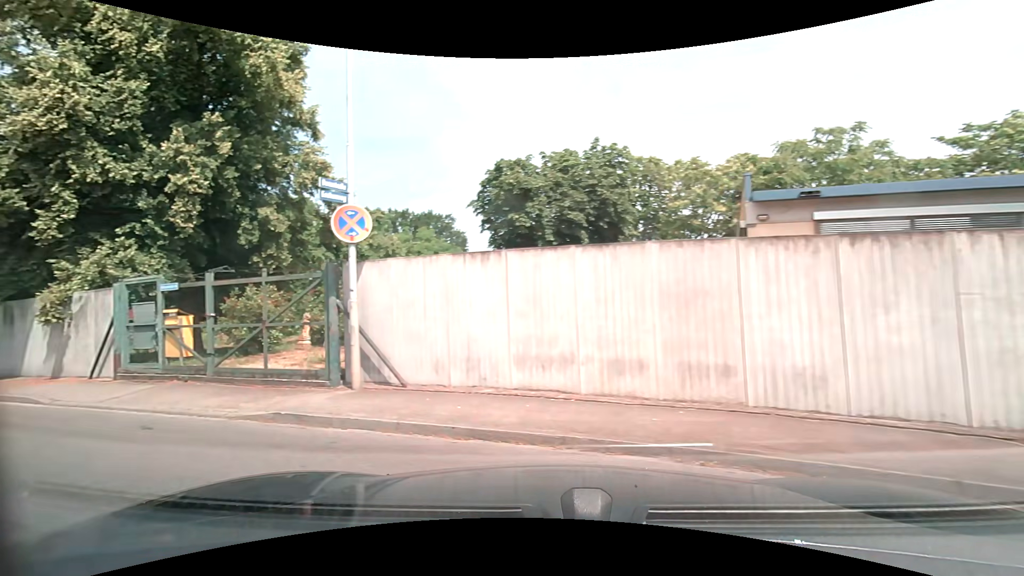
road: residential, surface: asphalt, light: Day
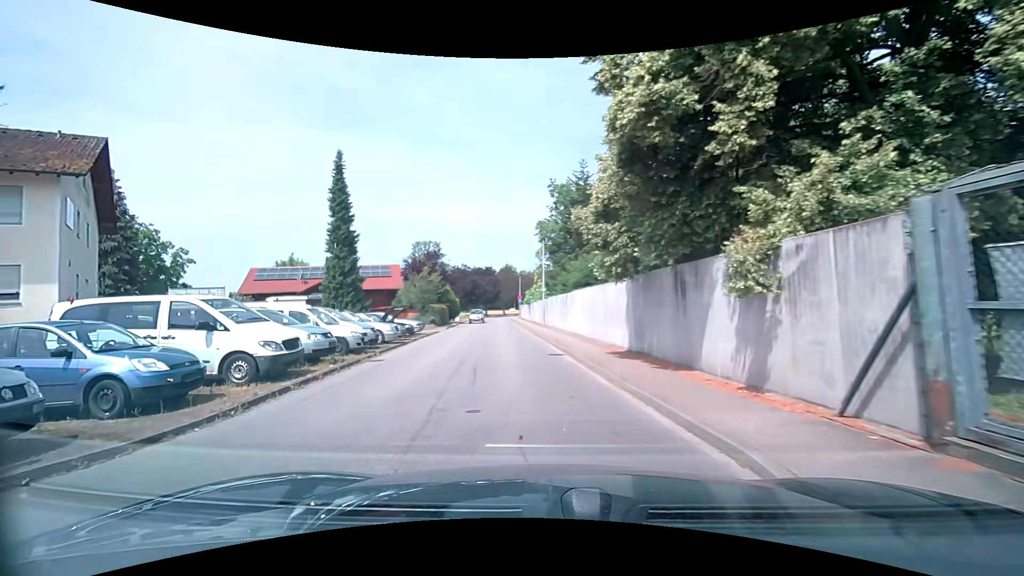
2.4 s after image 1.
(-5.6, +6.7) m; -68°
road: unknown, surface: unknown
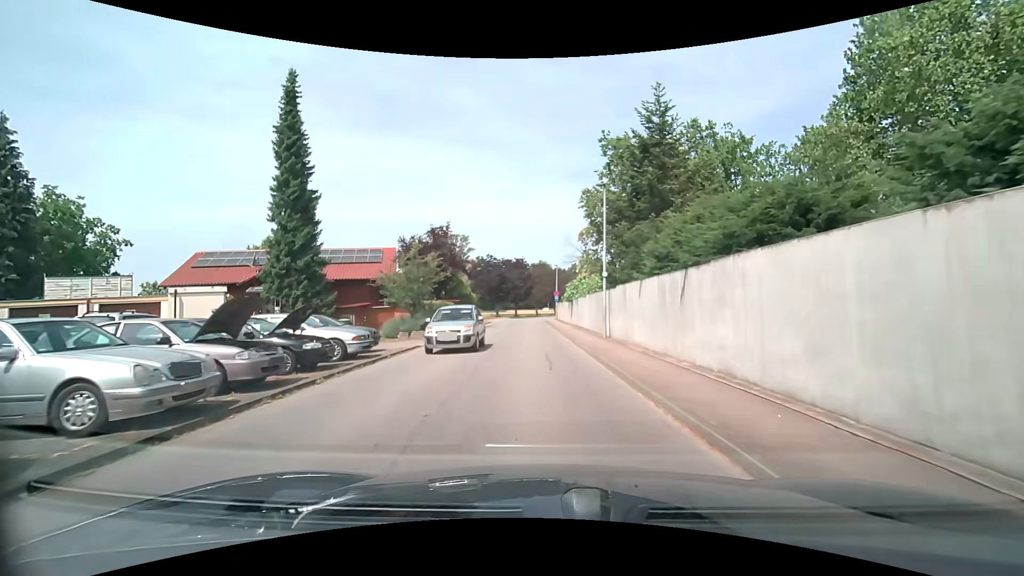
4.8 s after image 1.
(-1.1, +15.3) m; -4°
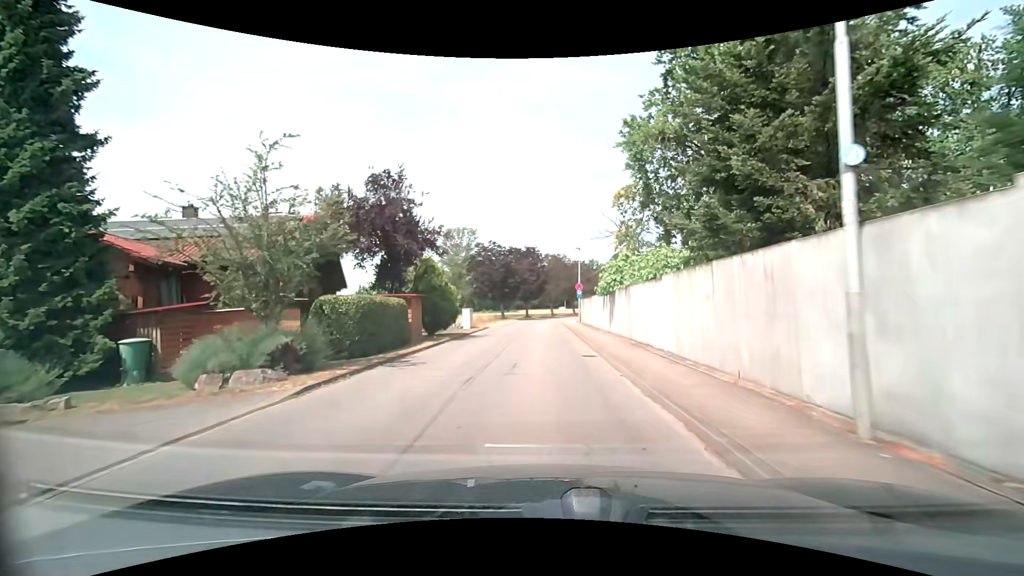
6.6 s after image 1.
(-0.3, +16.1) m; -2°
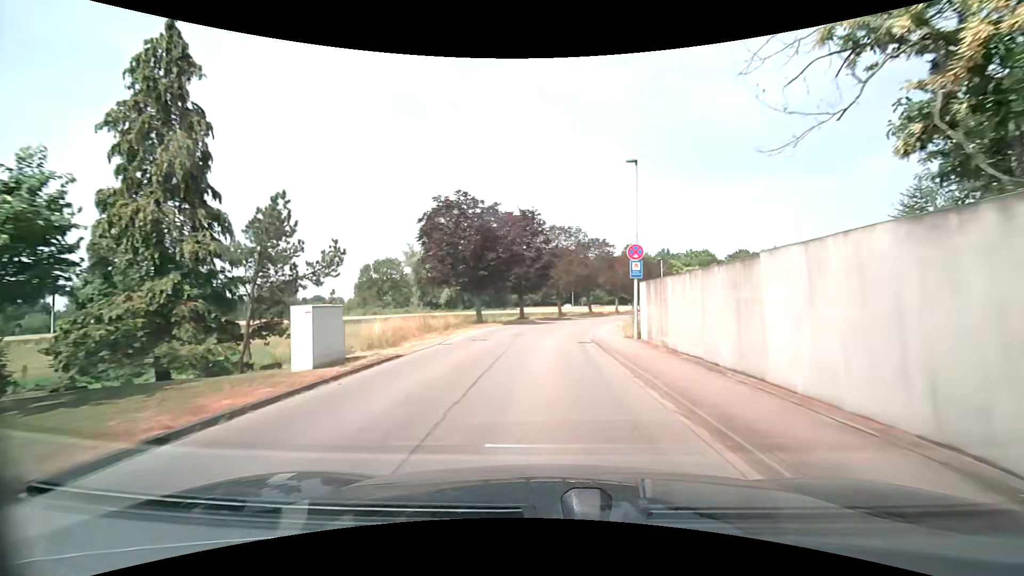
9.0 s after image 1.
(-0.3, +25.7) m; -1°
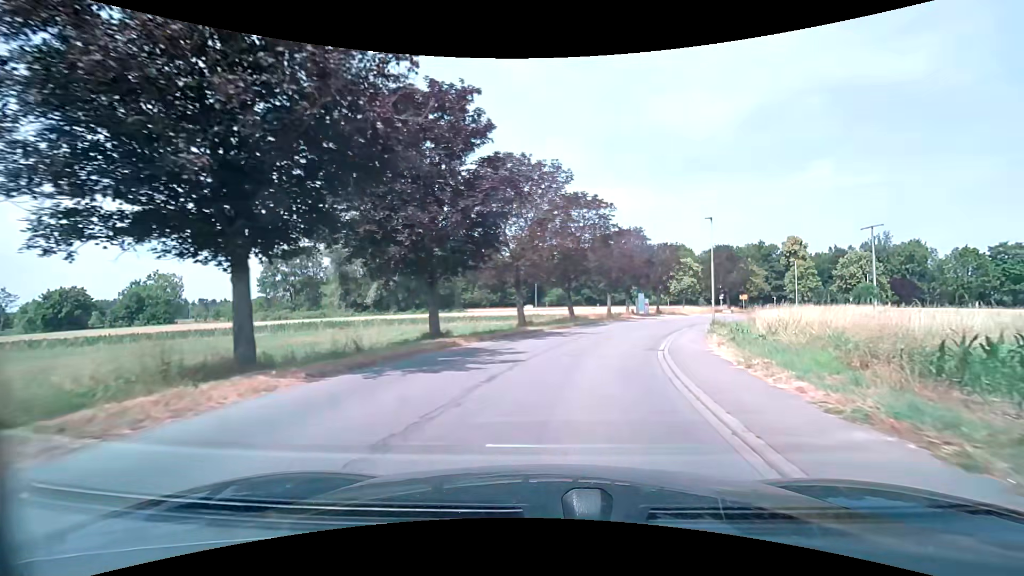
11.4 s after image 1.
(+0.4, +26.1) m; +4°
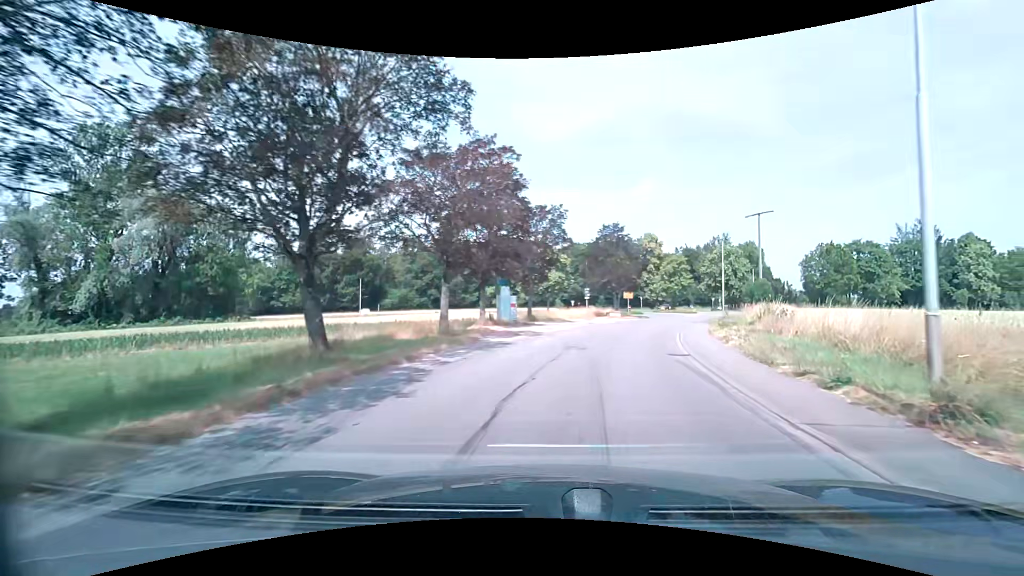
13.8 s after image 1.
(+3.4, +24.9) m; +16°
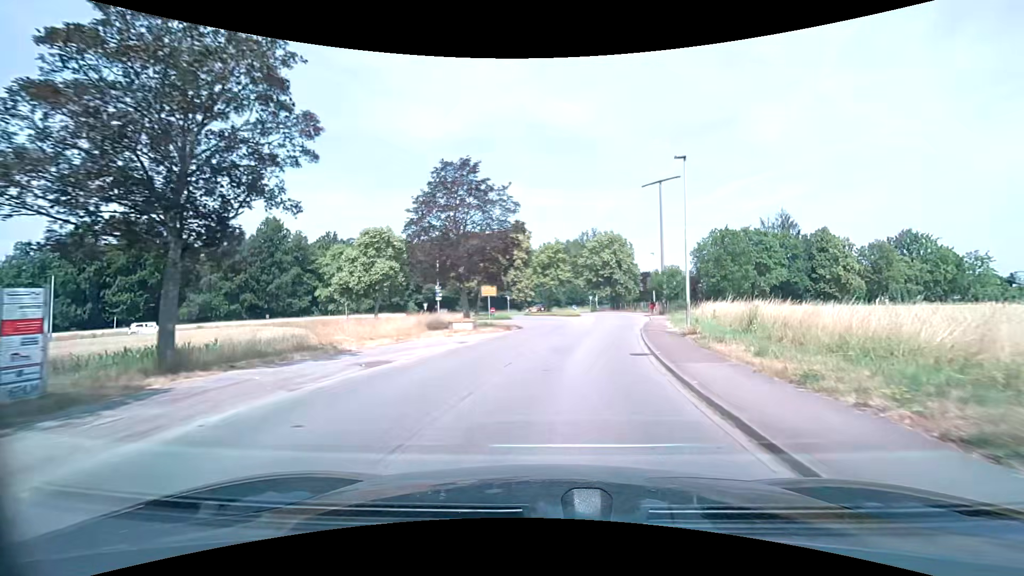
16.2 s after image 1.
(+4.3, +23.9) m; +16°
(0, +10) (+2, +20) (+4, +30) (+6, +39) (+7, +49) (+7, +59) (+6, +69) (+2, +79) (-4, +86) (-14, +86) m
